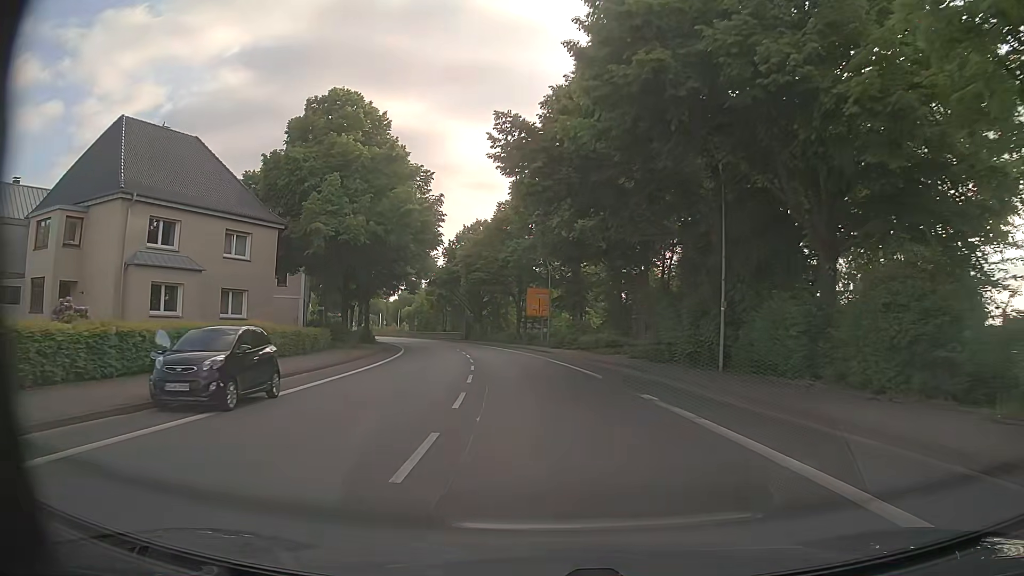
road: primary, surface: asphalt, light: Day
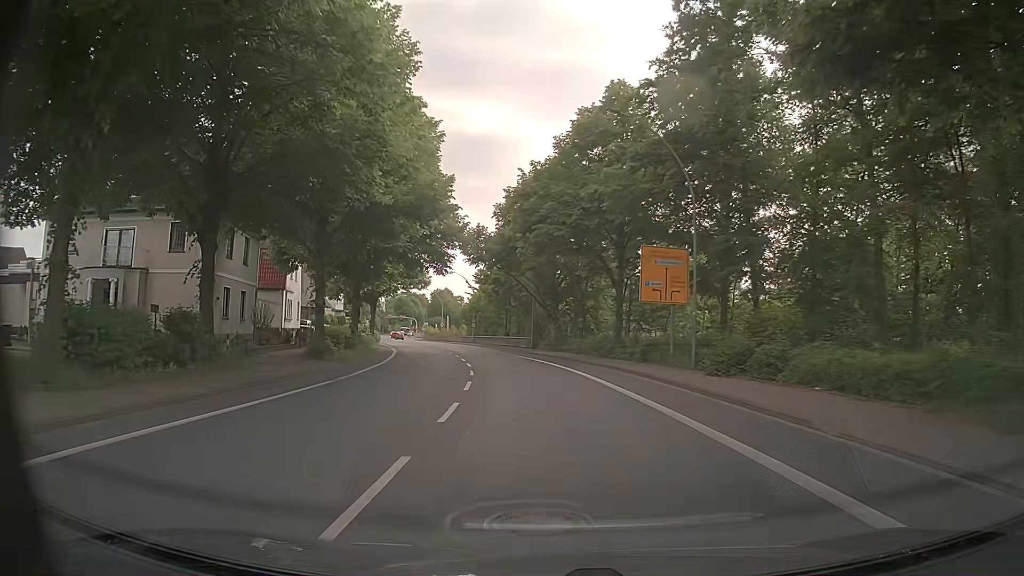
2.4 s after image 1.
(-2.0, +31.8) m; -7°
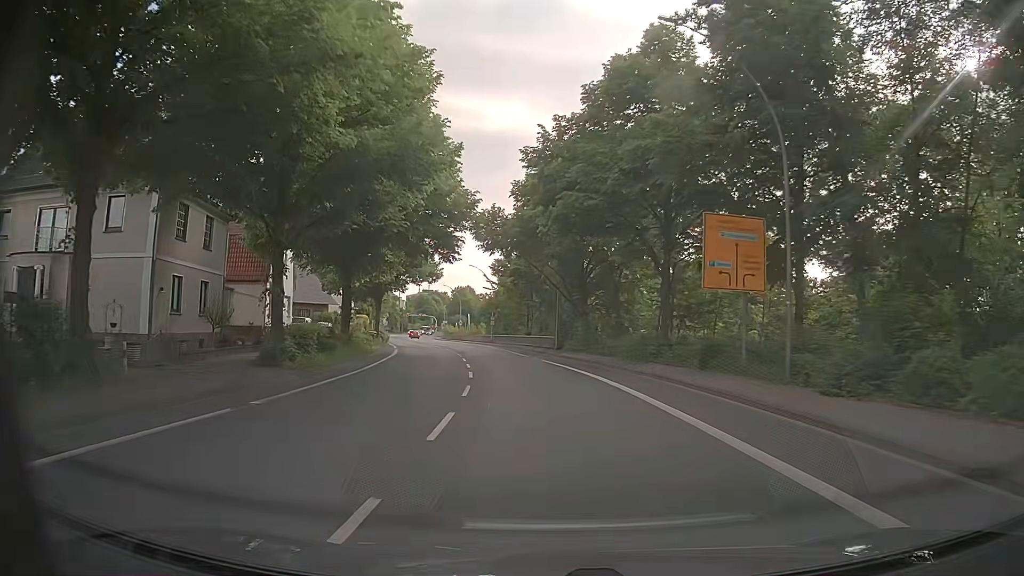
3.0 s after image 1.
(-0.1, +8.0) m; -2°
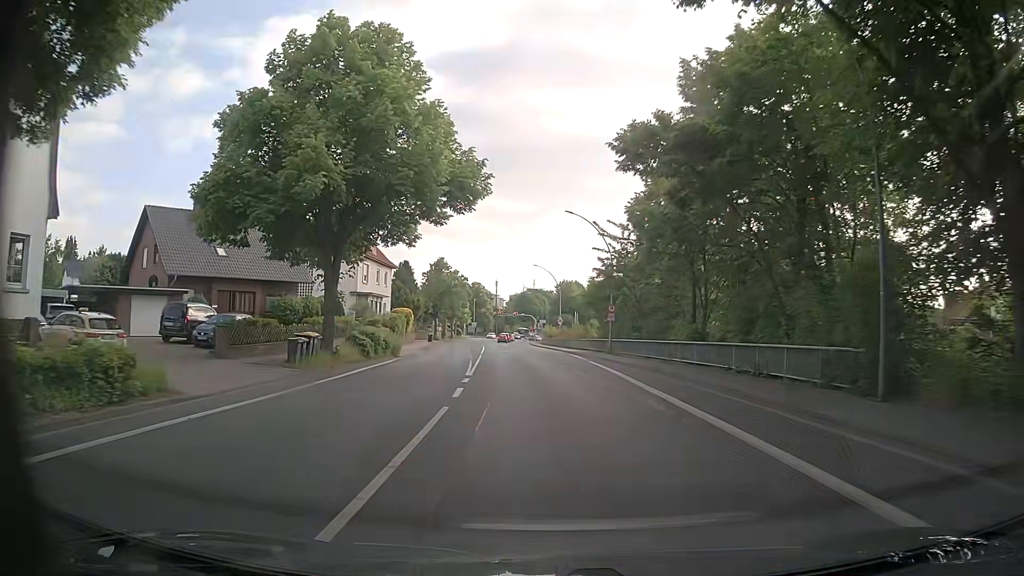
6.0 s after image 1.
(-3.8, +39.6) m; -10°
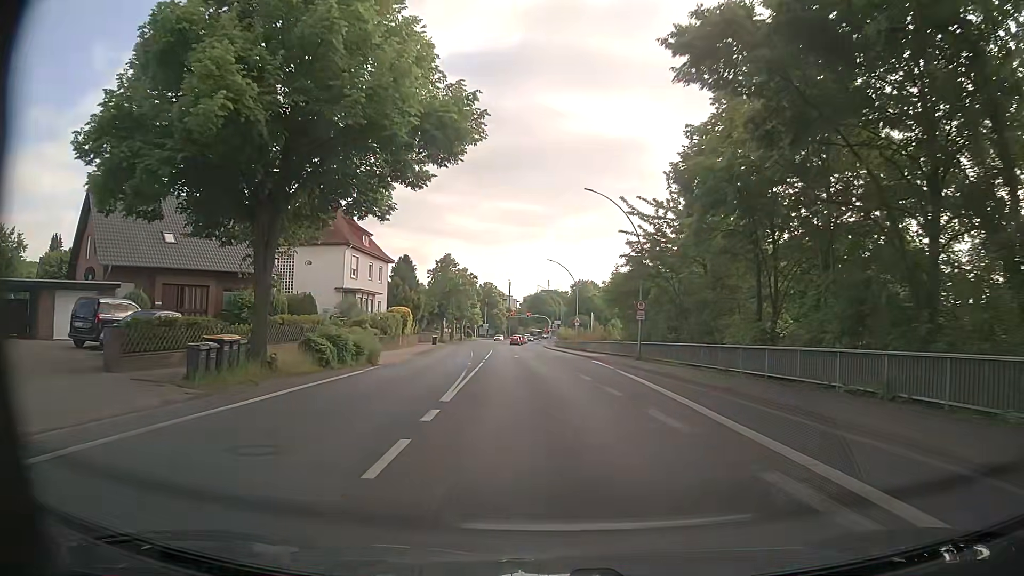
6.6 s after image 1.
(-0.1, +8.0) m; -1°
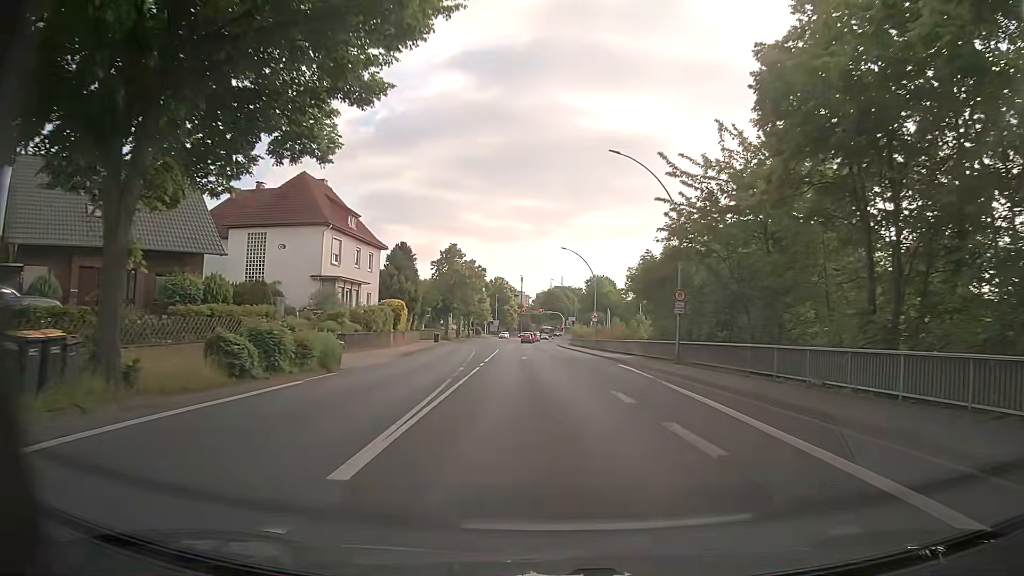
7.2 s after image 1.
(-0.2, +8.0) m; -1°
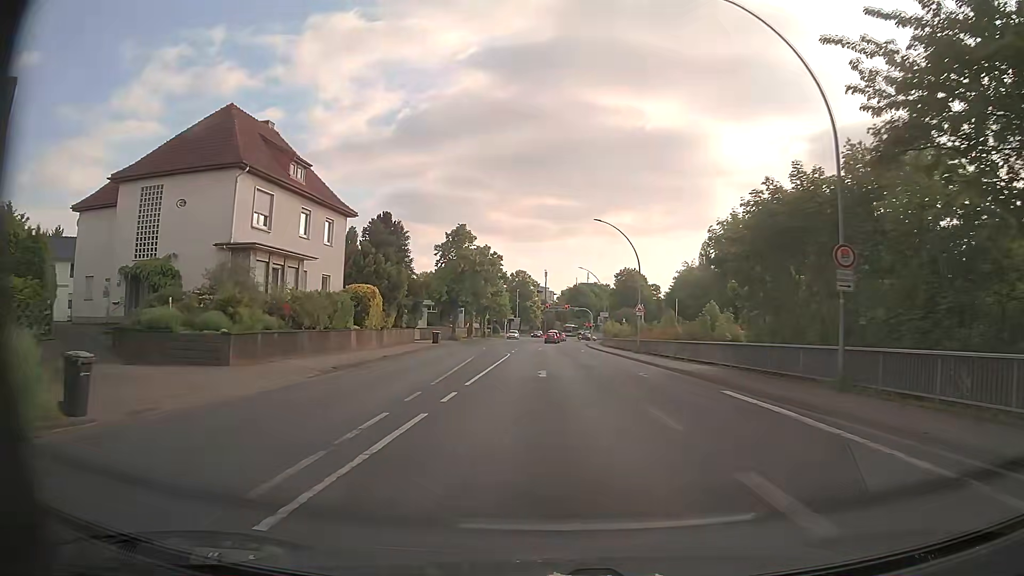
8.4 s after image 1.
(-0.3, +15.9) m; -3°
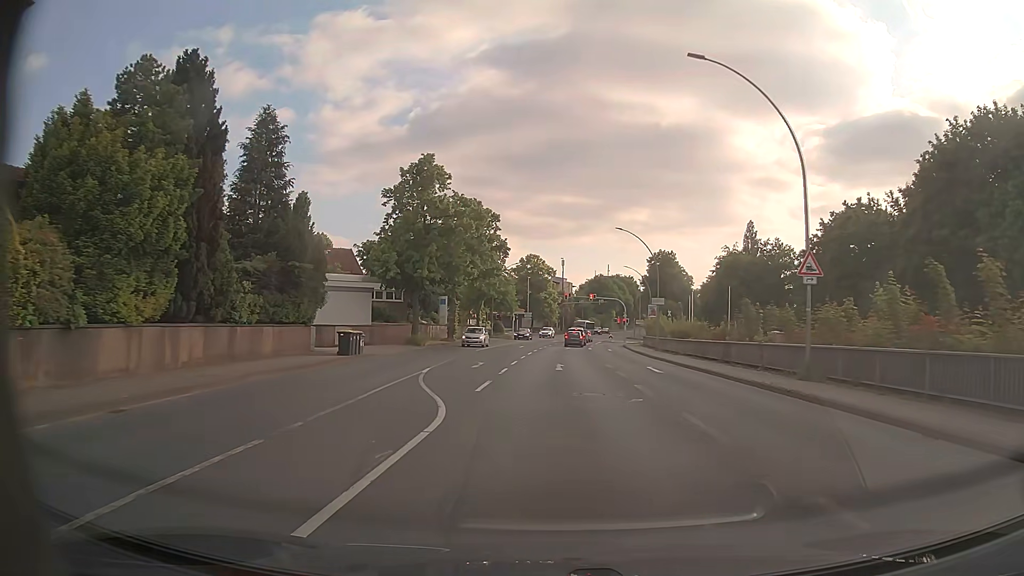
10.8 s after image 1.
(-0.1, +30.8) m; -1°
(0, +10) (0, +20) (0, +30) (+1, +40) (+1, +50) (+1, +60) (+2, +70) (+3, +80) (+5, +90) (+6, +100) m
